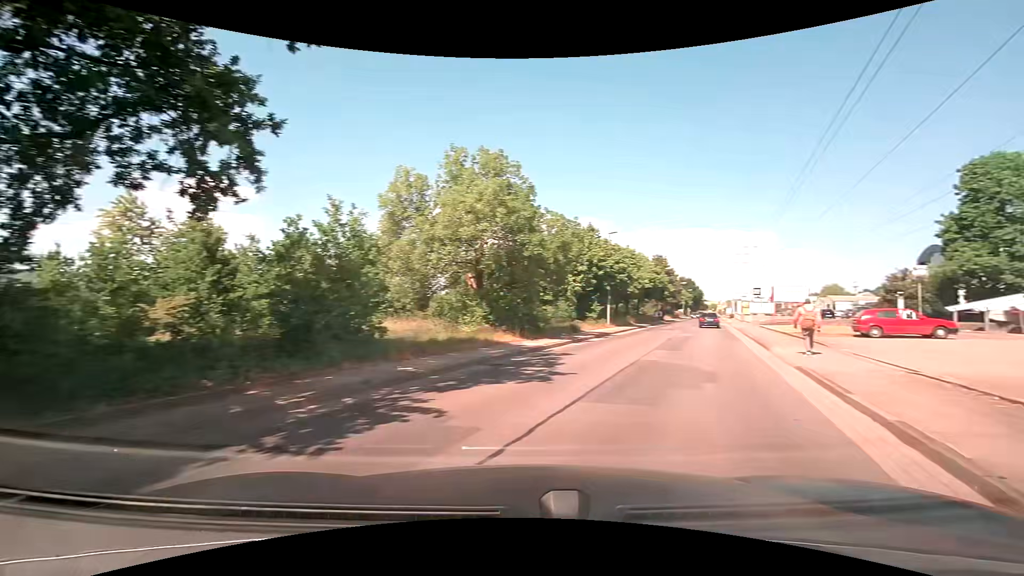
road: residential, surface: asphalt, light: Day
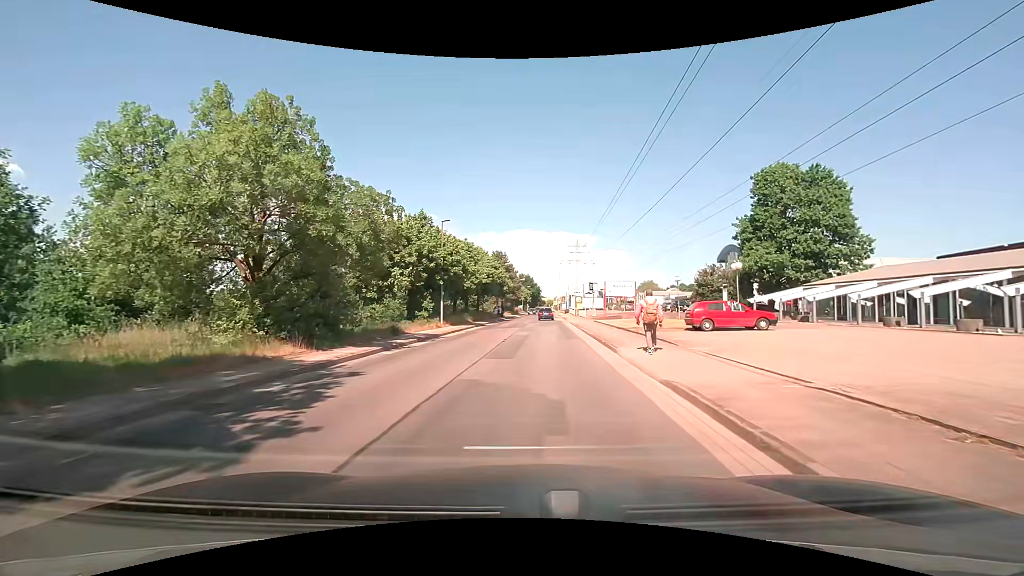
(+1.1, +4.9) m; +17°
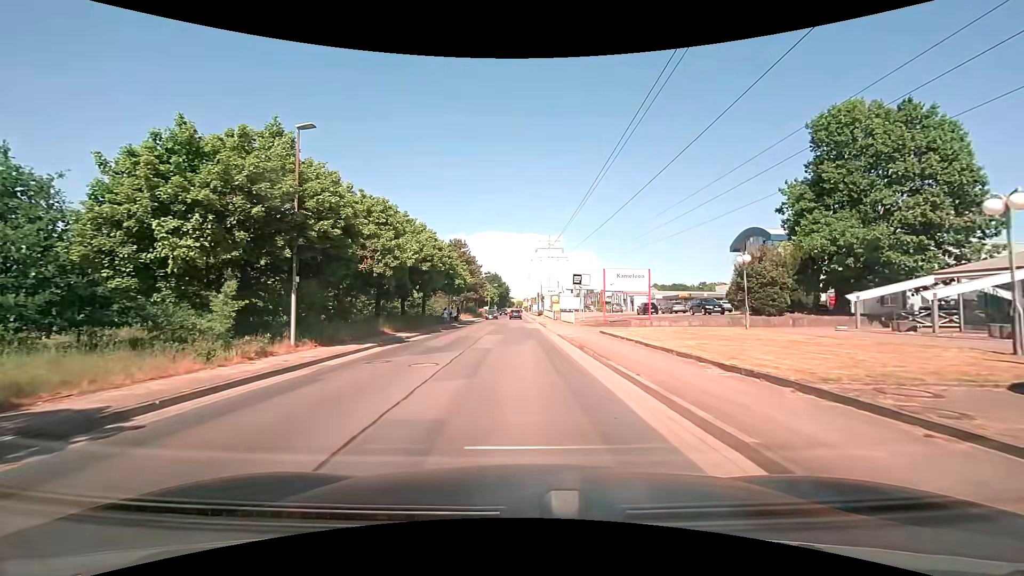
(+0.8, +19.3) m; +4°
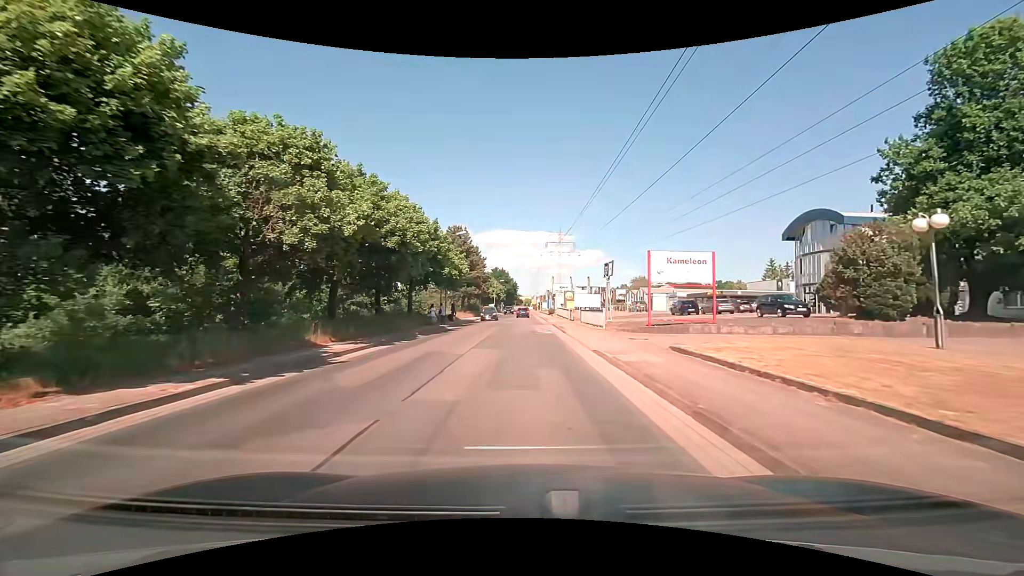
(-0.2, +10.8) m; -1°
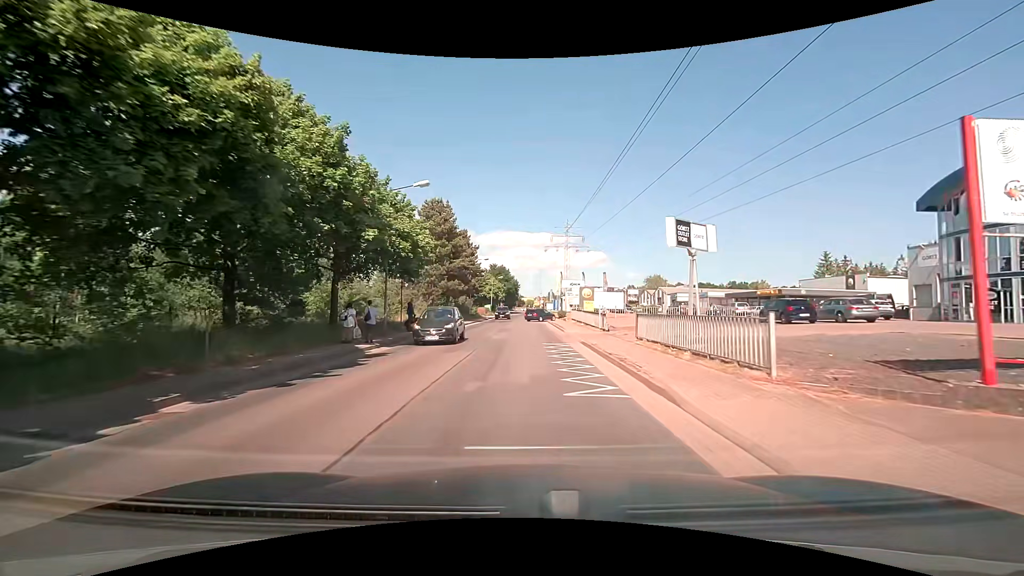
(-0.1, +18.4) m; -1°
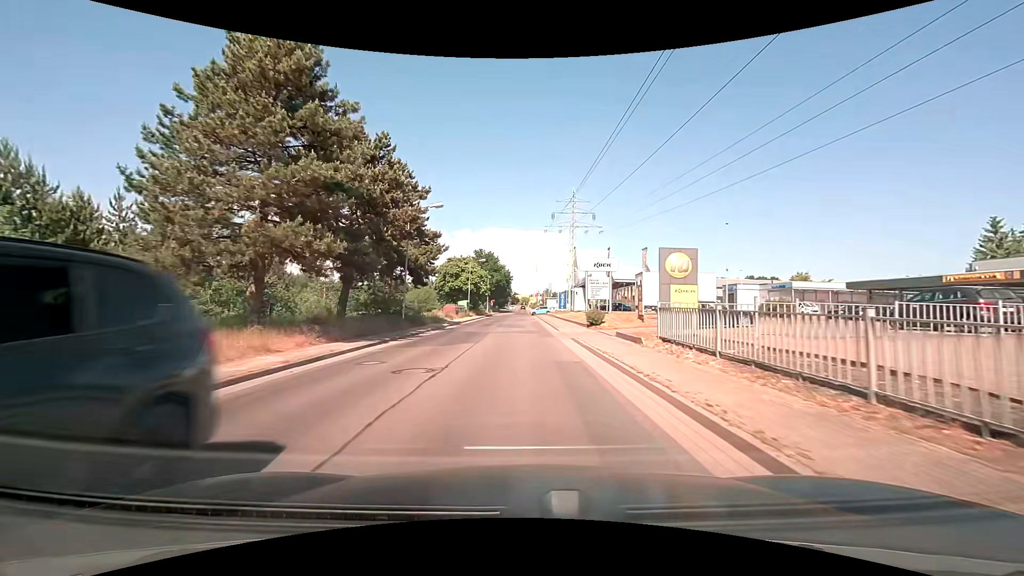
(+0.3, +33.0) m; +1°
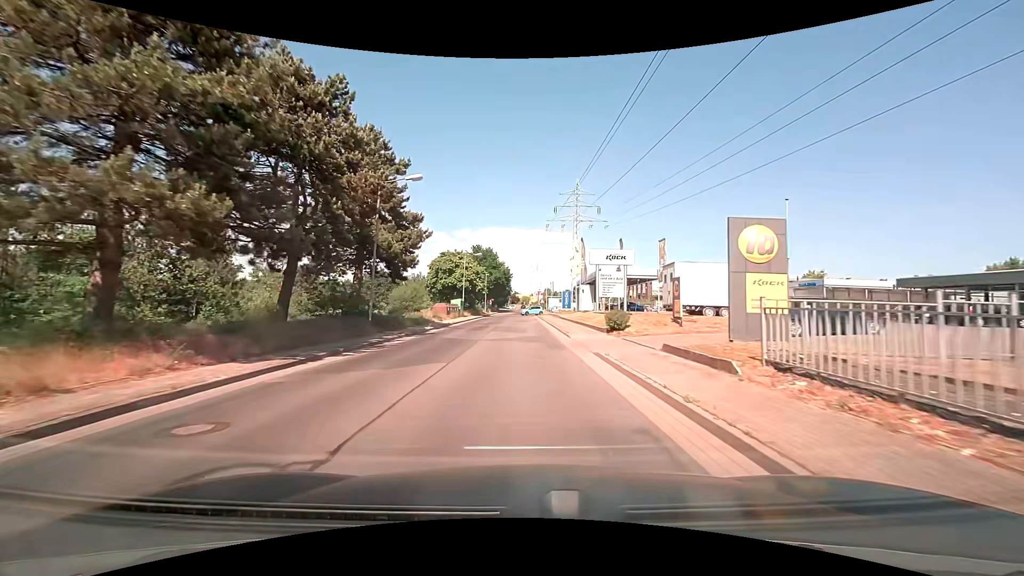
(0.0, +6.8) m; 0°
